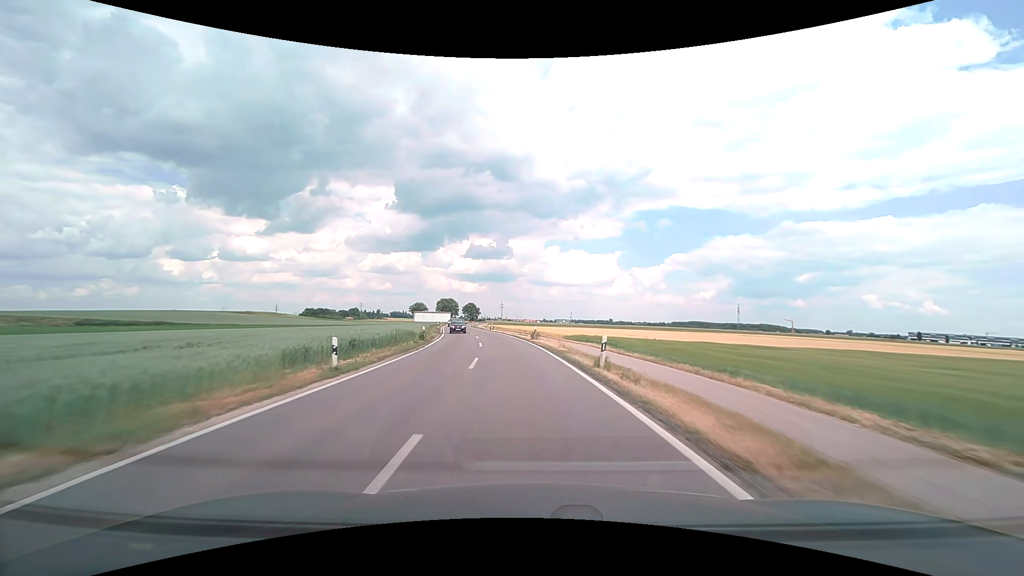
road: secondary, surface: asphalt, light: Day
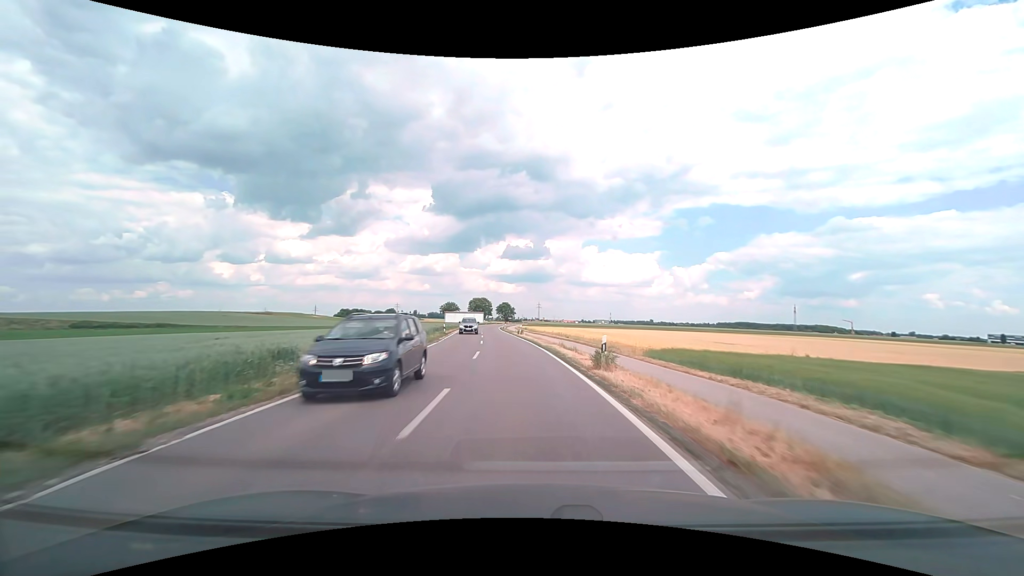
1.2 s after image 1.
(-0.7, +20.2) m; -4°
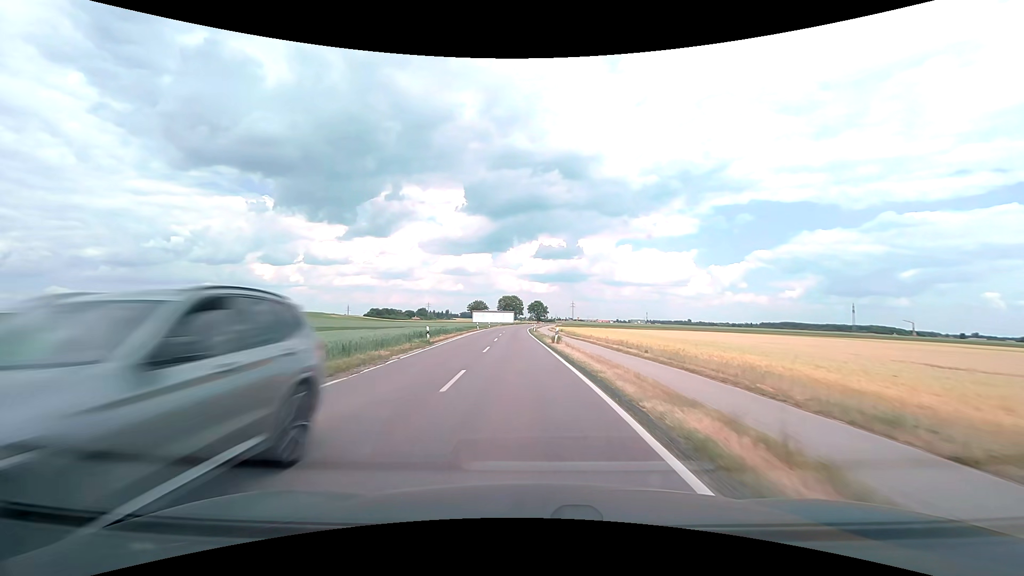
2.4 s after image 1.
(-0.7, +20.3) m; -4°
(0, +10) (-1, +20) (-1, +30) (-2, +40) (-2, +50) (-3, +60) (-3, +70) (-3, +80) (-4, +90) (-3, +100) m
